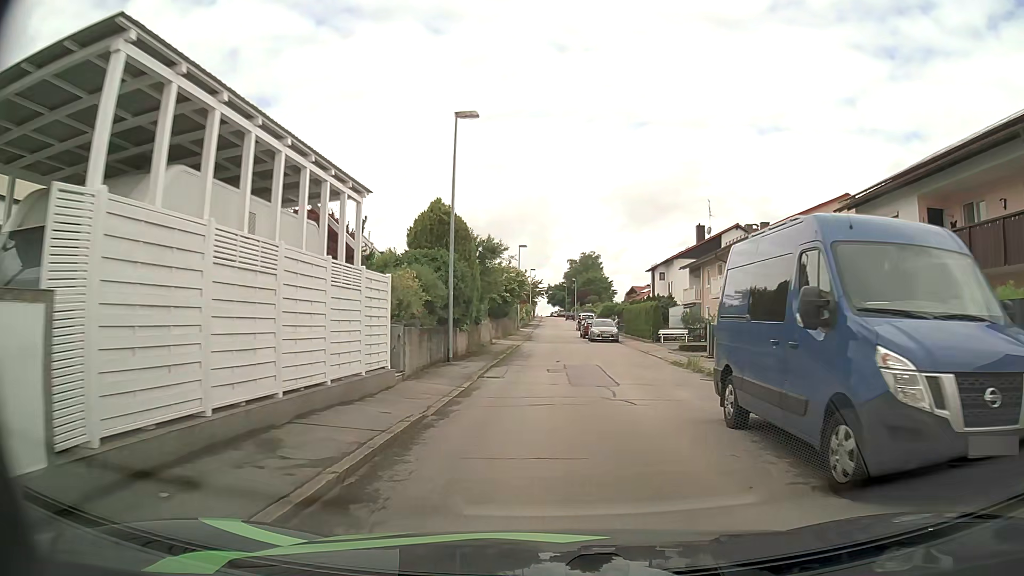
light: Day
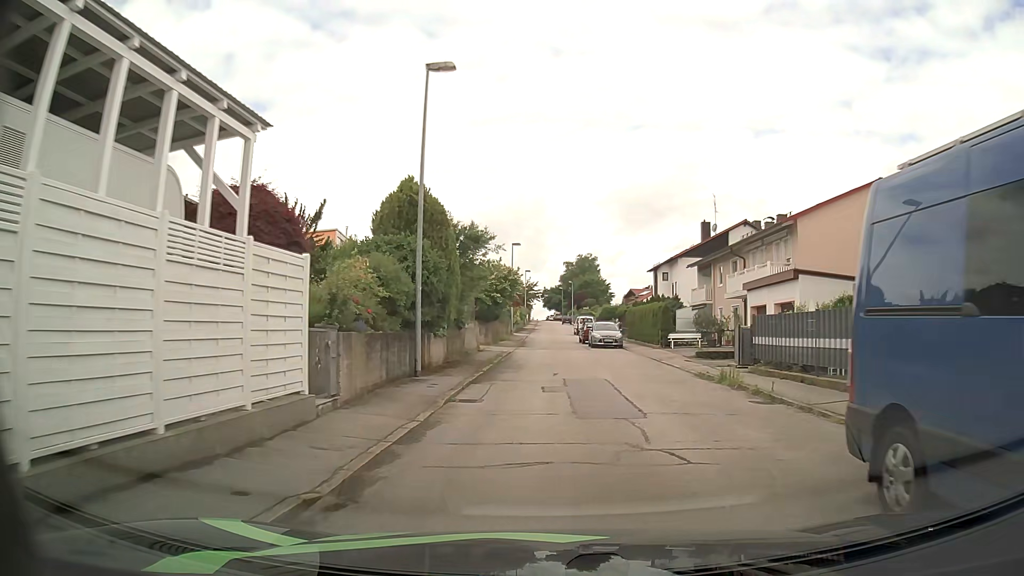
(0.0, +4.6) m; 0°
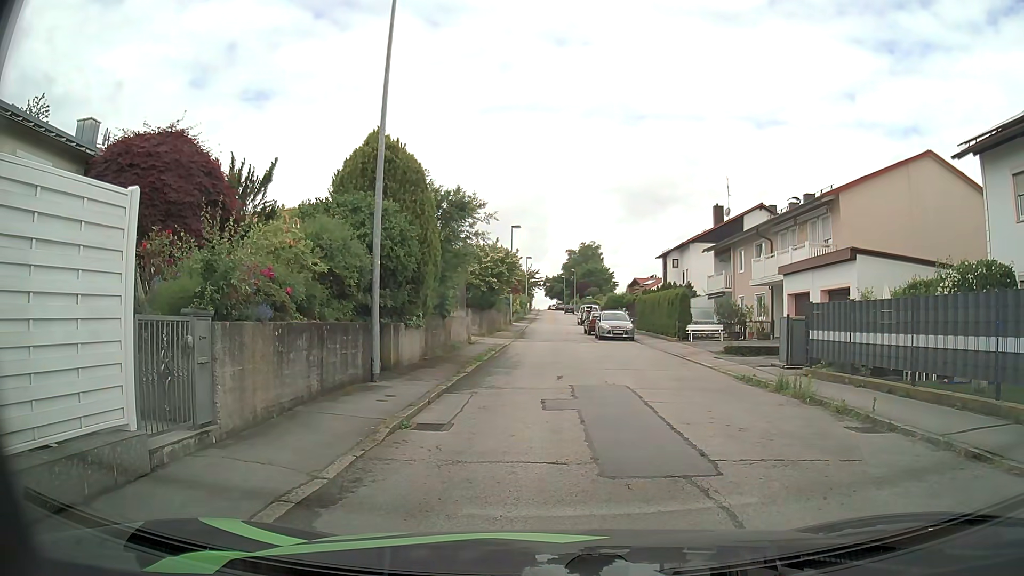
(0.0, +3.4) m; 0°
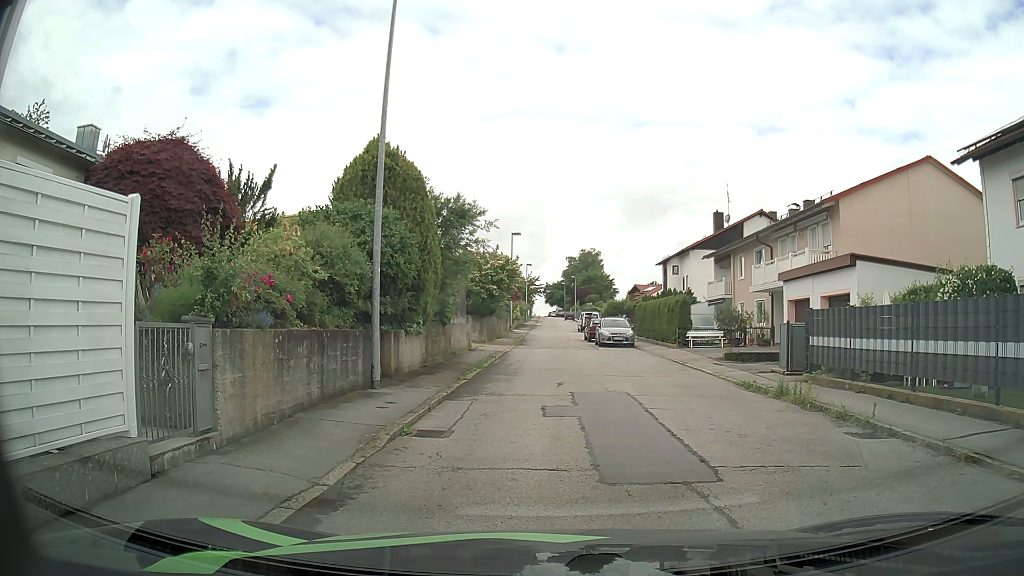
(0.0, +0.1) m; 0°
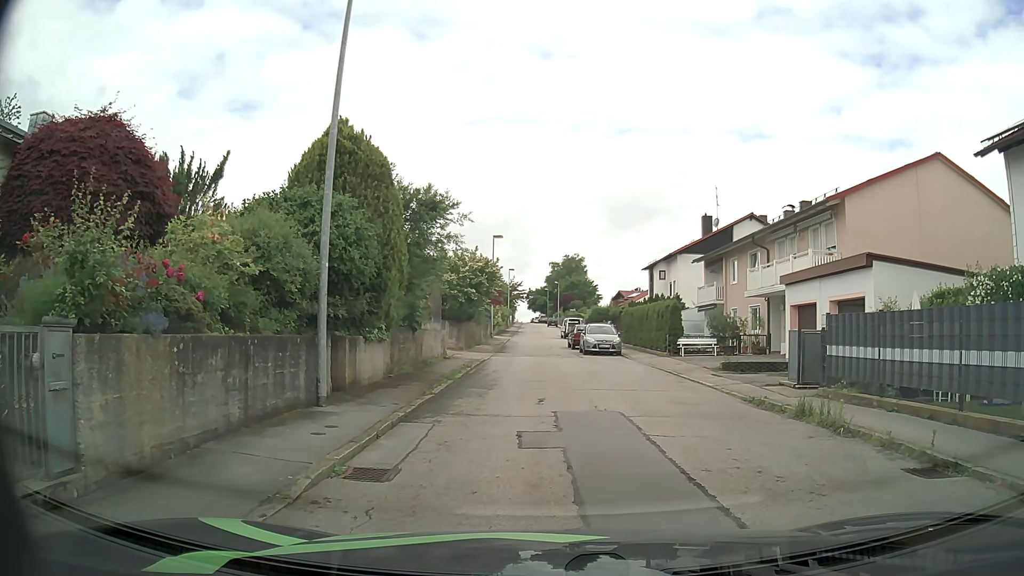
(0.0, +2.2) m; +1°
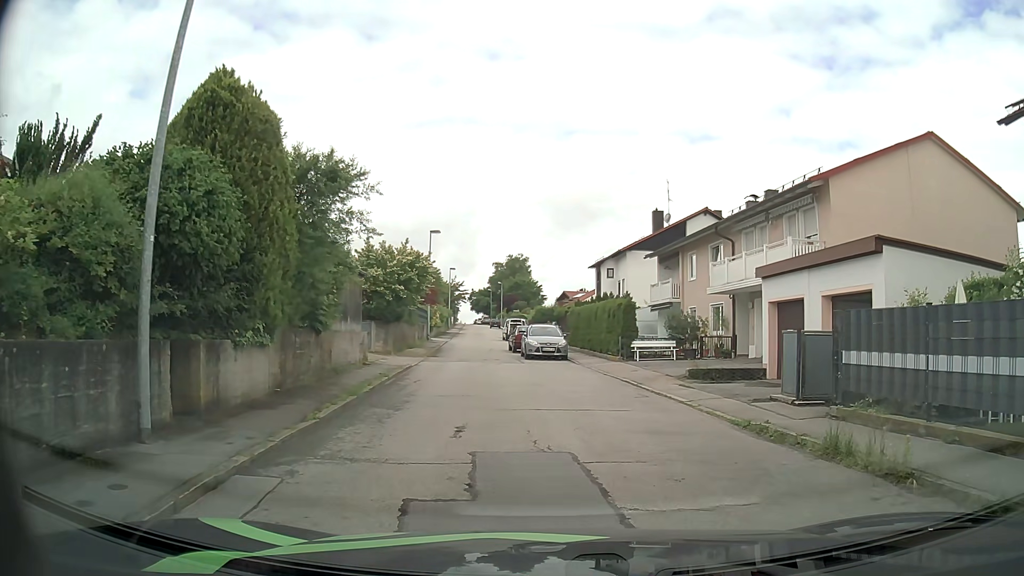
(+0.2, +3.6) m; +5°
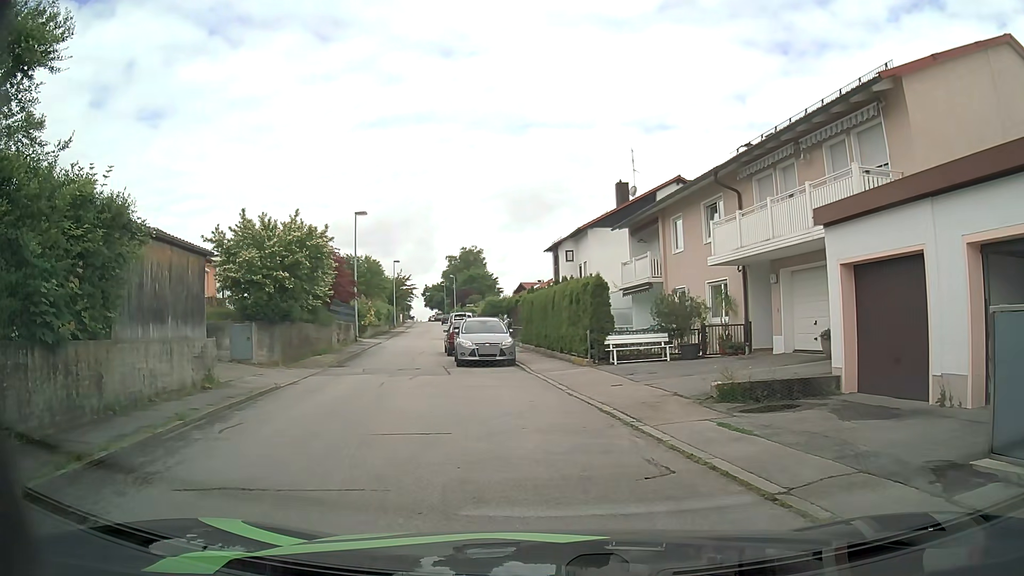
(+0.6, +7.9) m; +5°
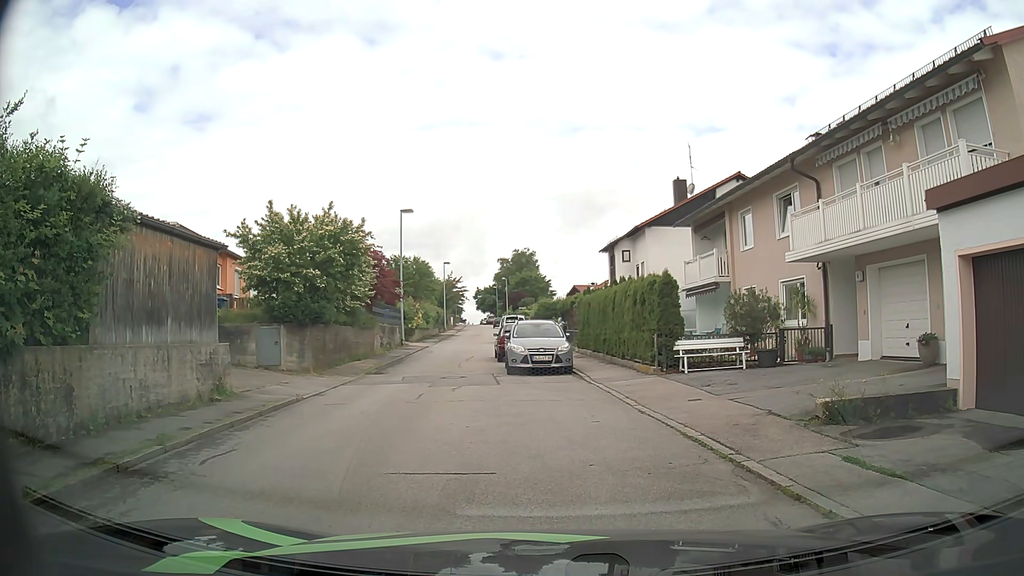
(-0.1, +2.0) m; -4°
